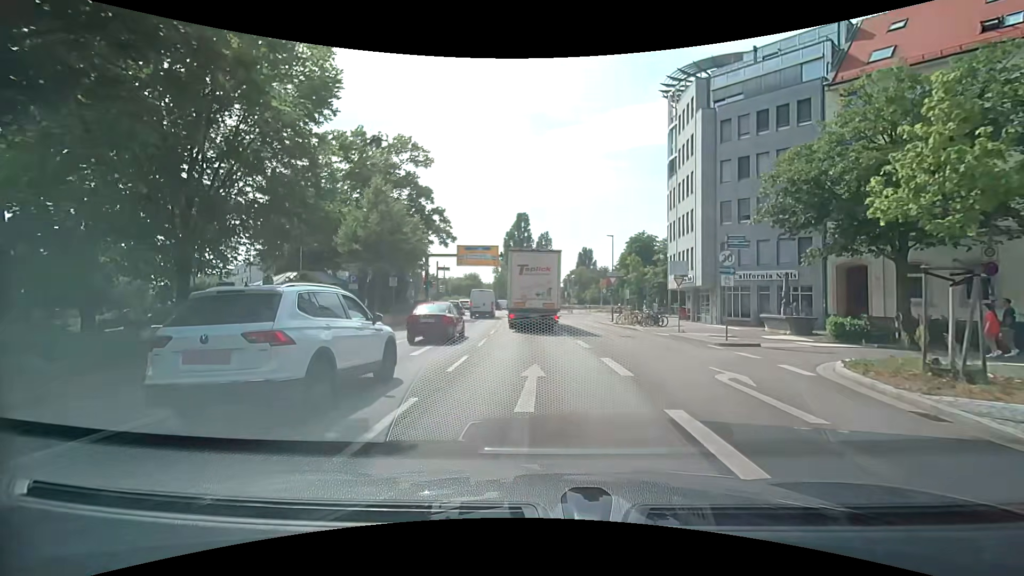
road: primary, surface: asphalt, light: Day
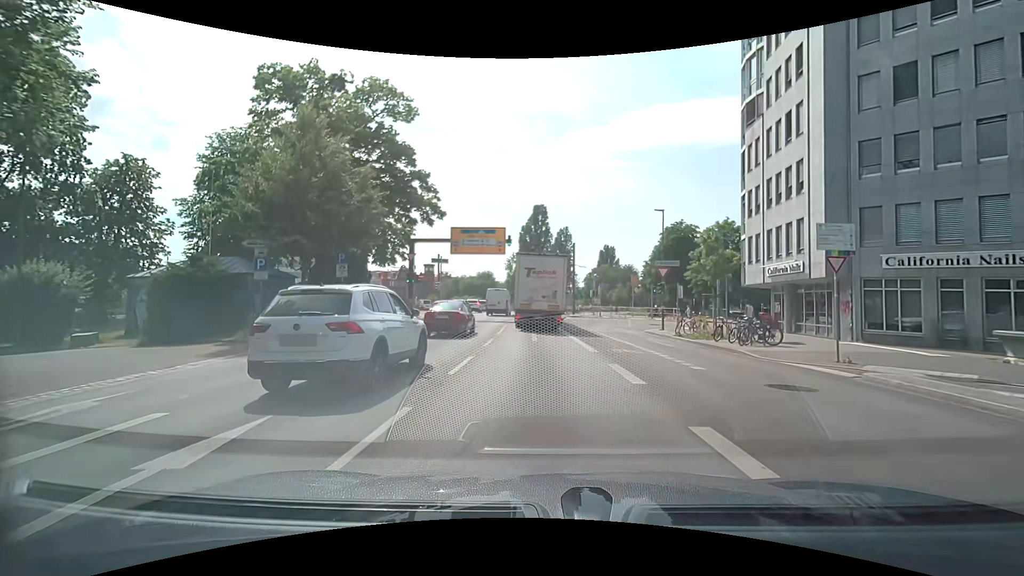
(-0.2, +12.8) m; -1°
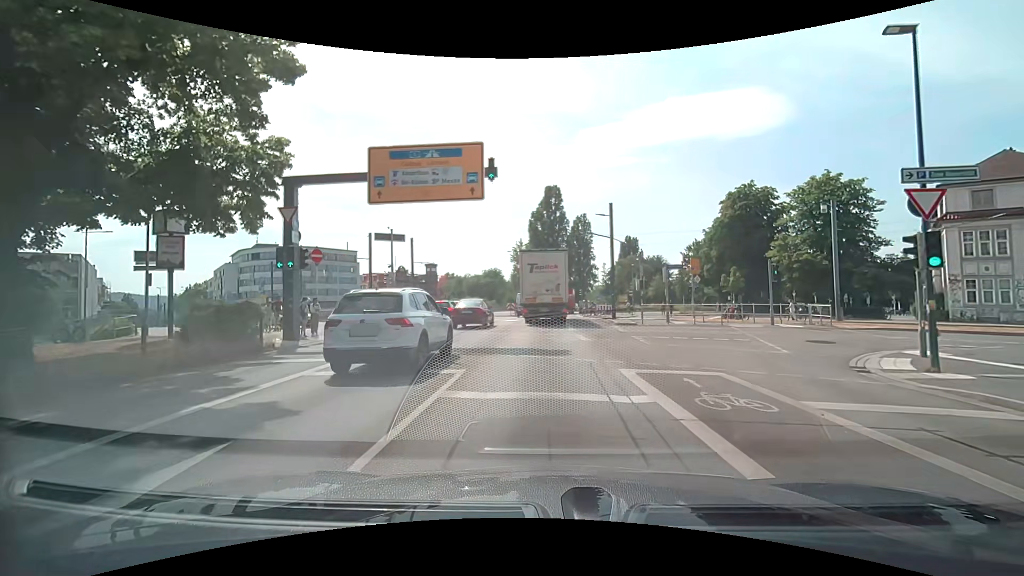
(-0.5, +21.2) m; -2°
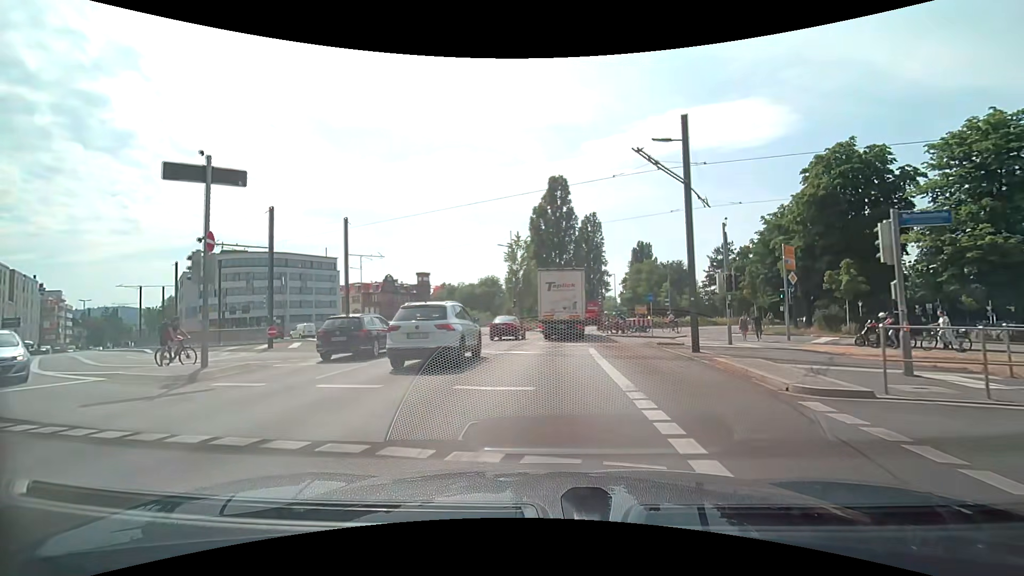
(0.0, +17.9) m; -1°
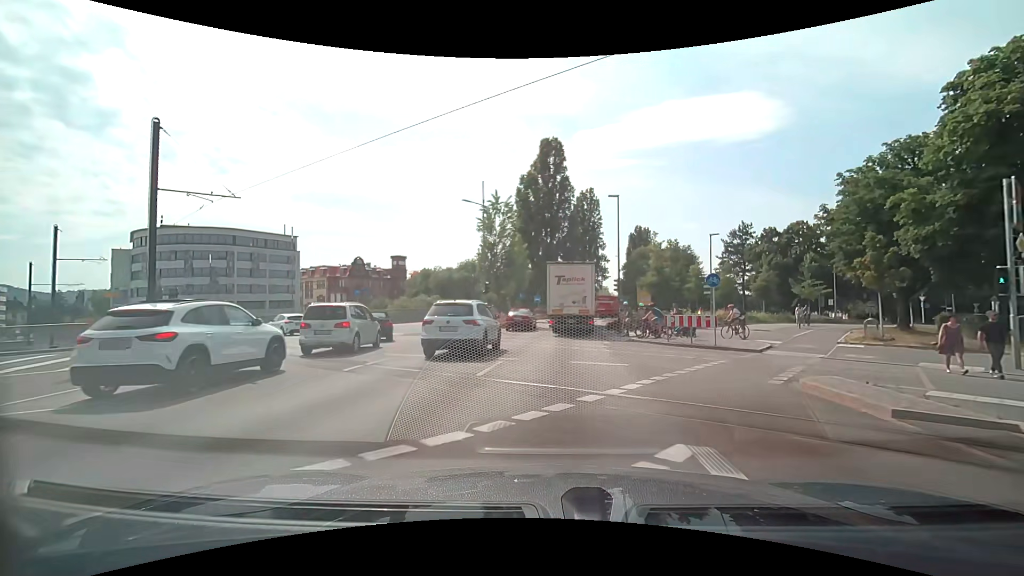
(+0.2, +15.6) m; +1°
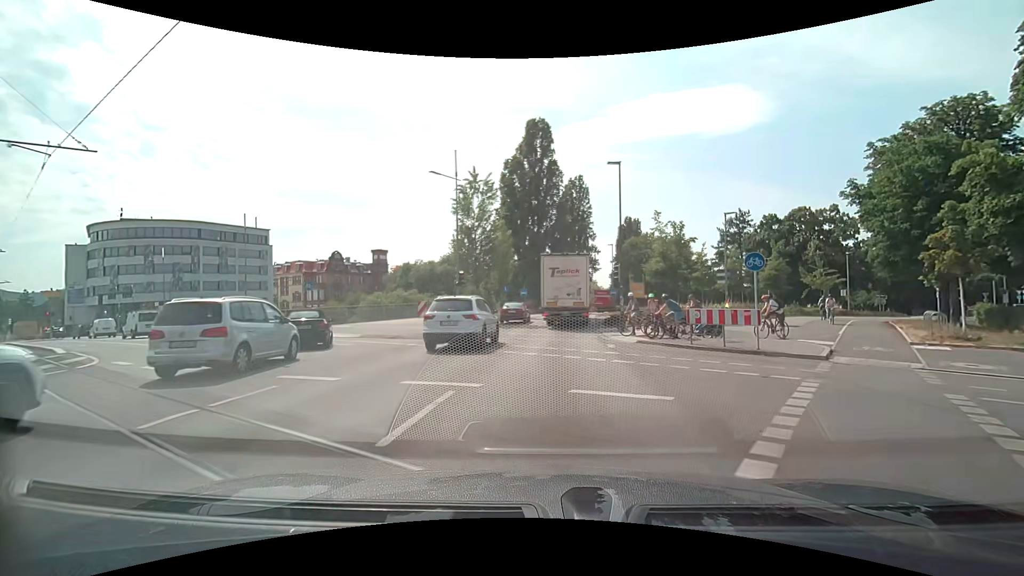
(+0.1, +5.5) m; +1°
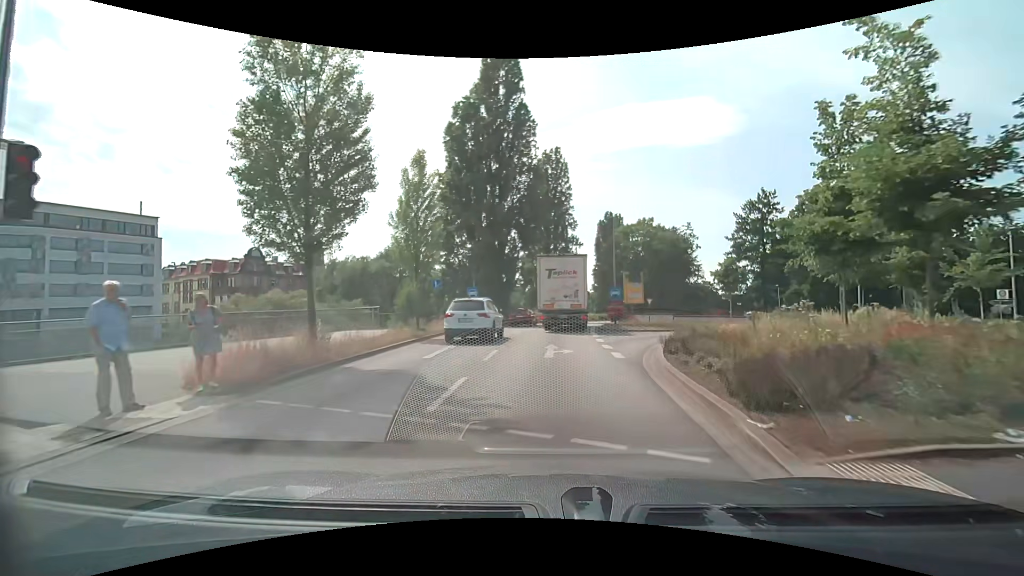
(+0.7, +22.3) m; +3°
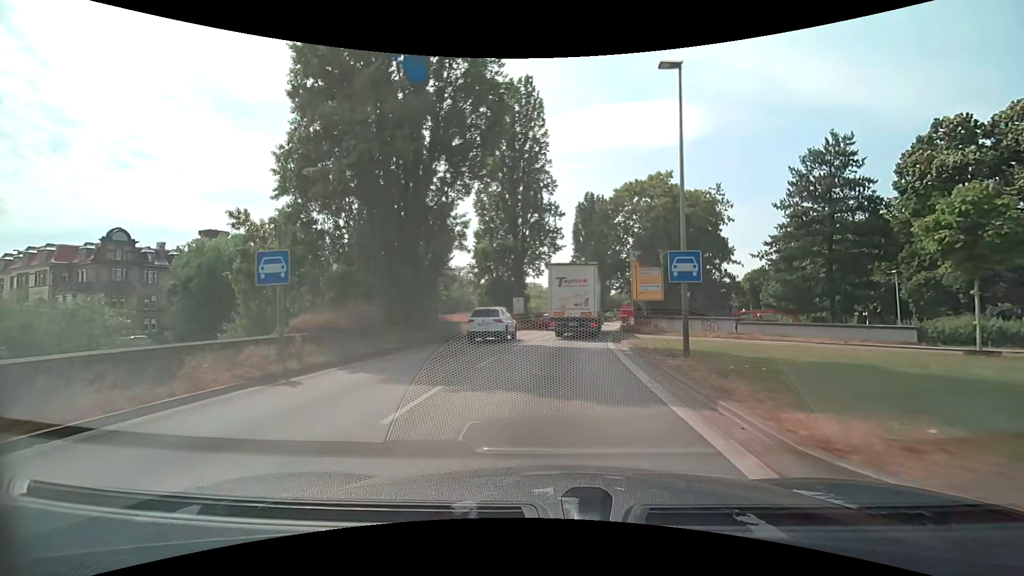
(+0.7, +24.2) m; +3°
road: trunk
(0, +10) (+1, +20) (+2, +30) (+3, +40) (+5, +50) (+7, +60) (+9, +69) (+11, +79) (+14, +89) (+16, +98) m
